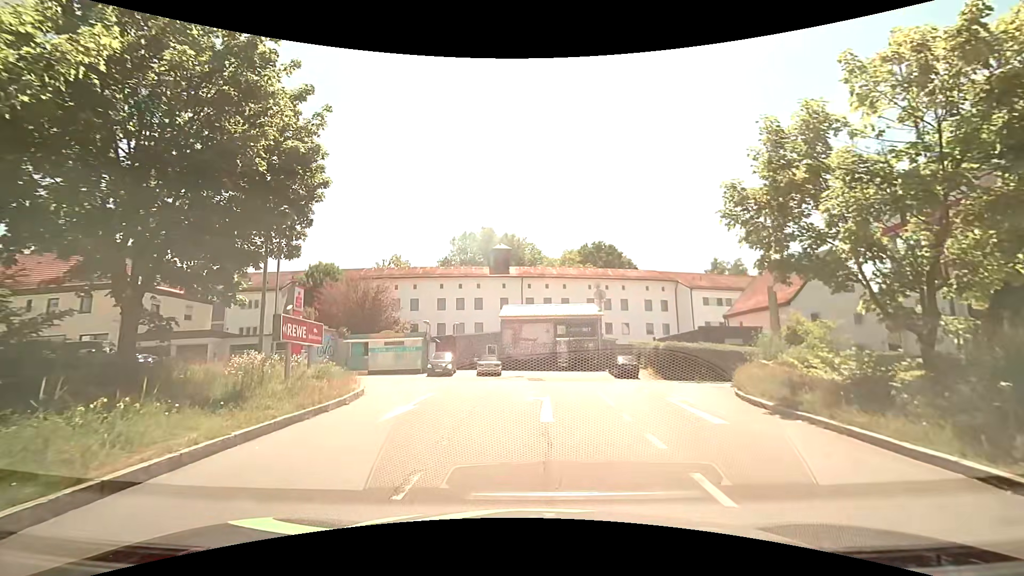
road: service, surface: paving_stones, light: Day
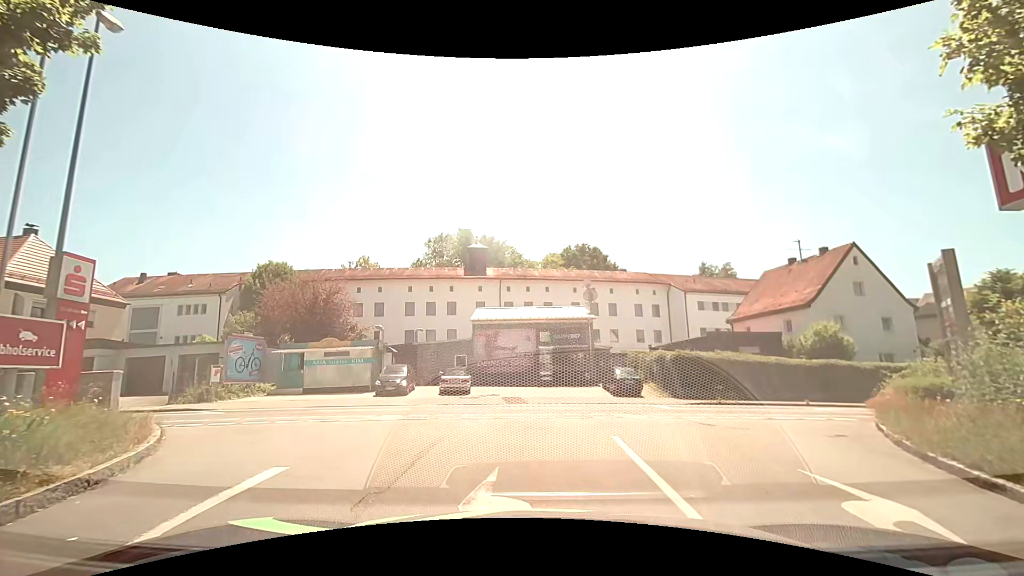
(+0.1, +7.1) m; +2°
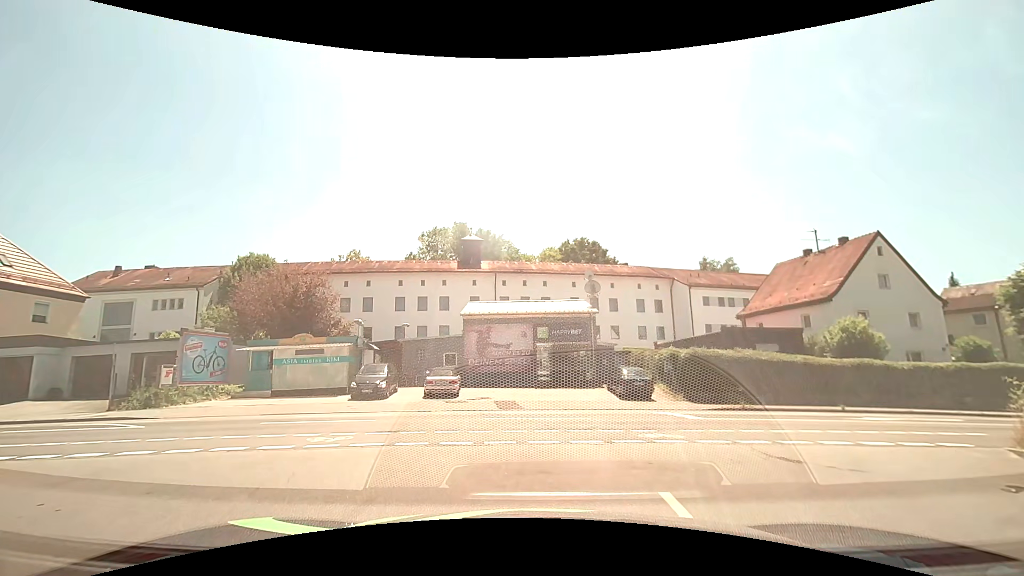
(0.0, +3.2) m; 0°
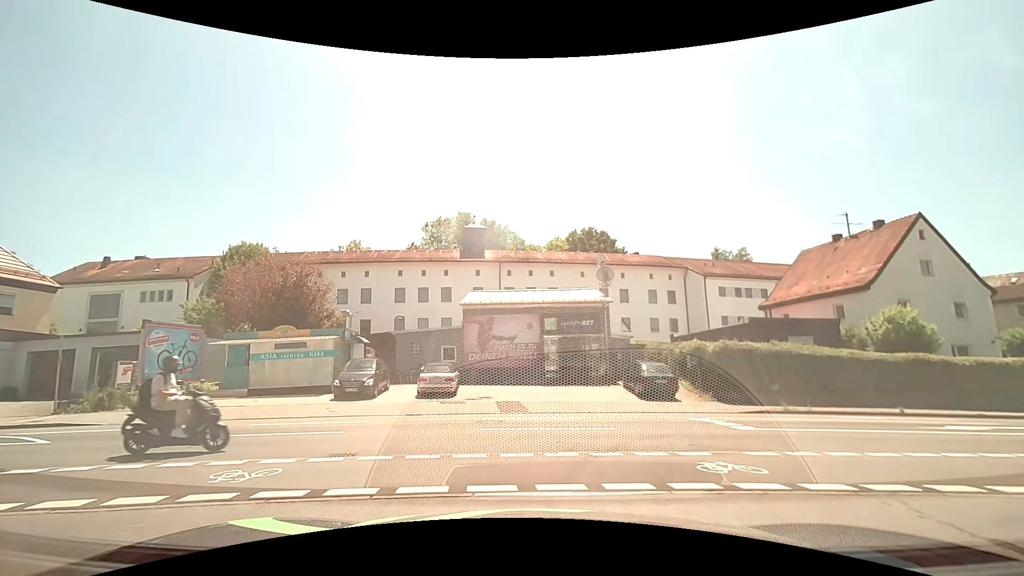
(0.0, +3.0) m; +1°
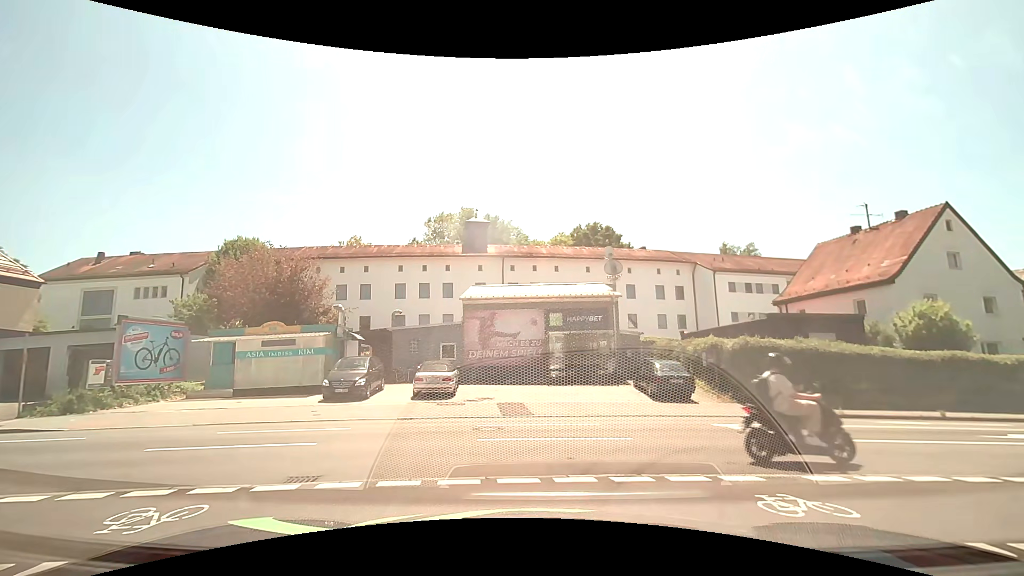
(0.0, +1.6) m; -1°
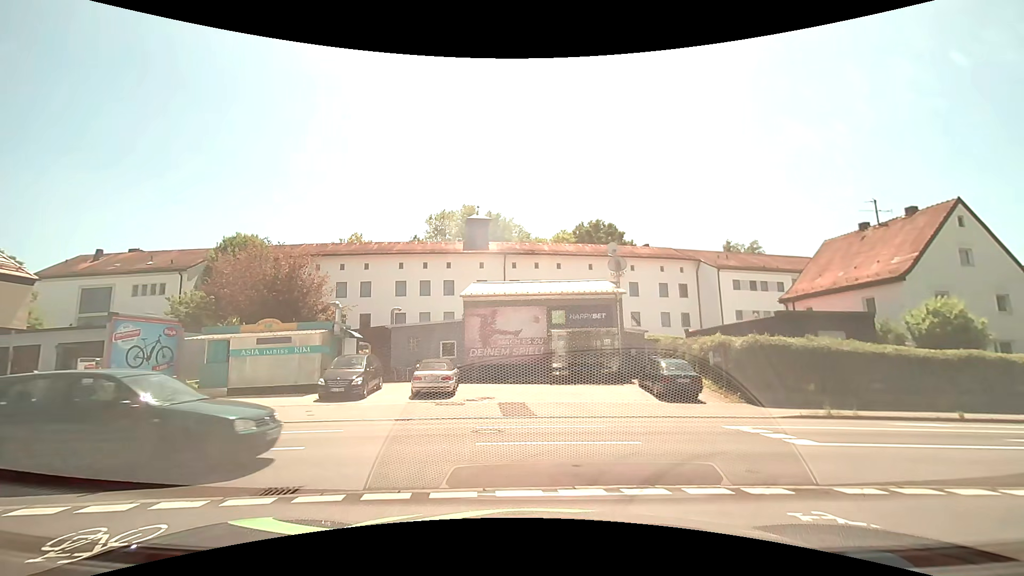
(0.0, +0.6) m; 0°
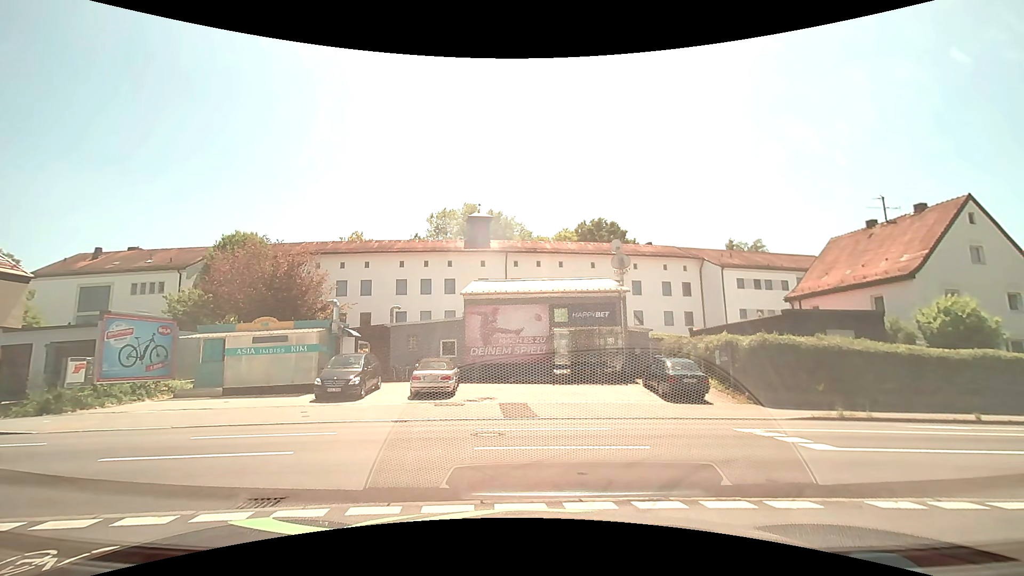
(0.0, +0.5) m; 0°
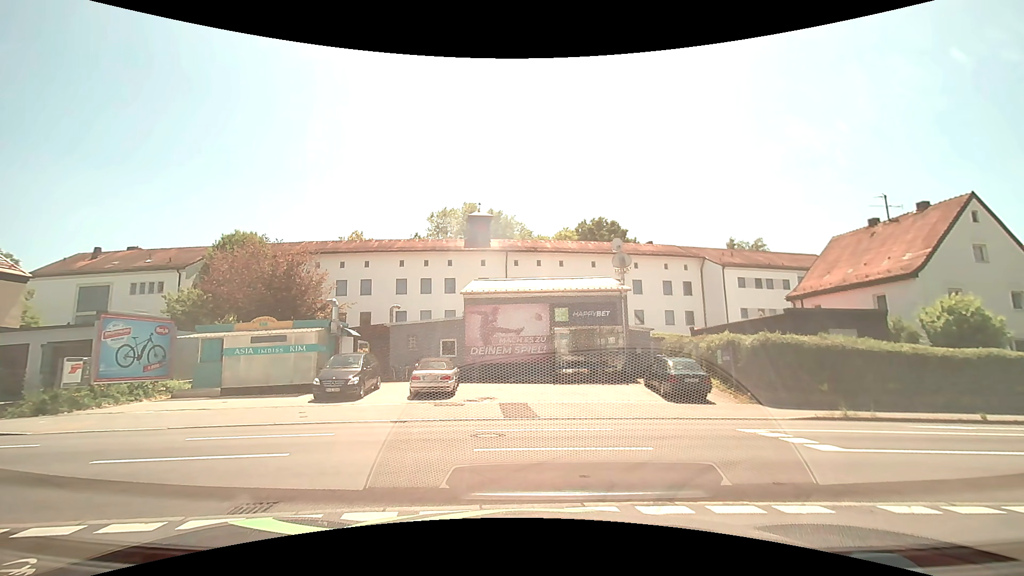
(0.0, +0.1) m; 0°
